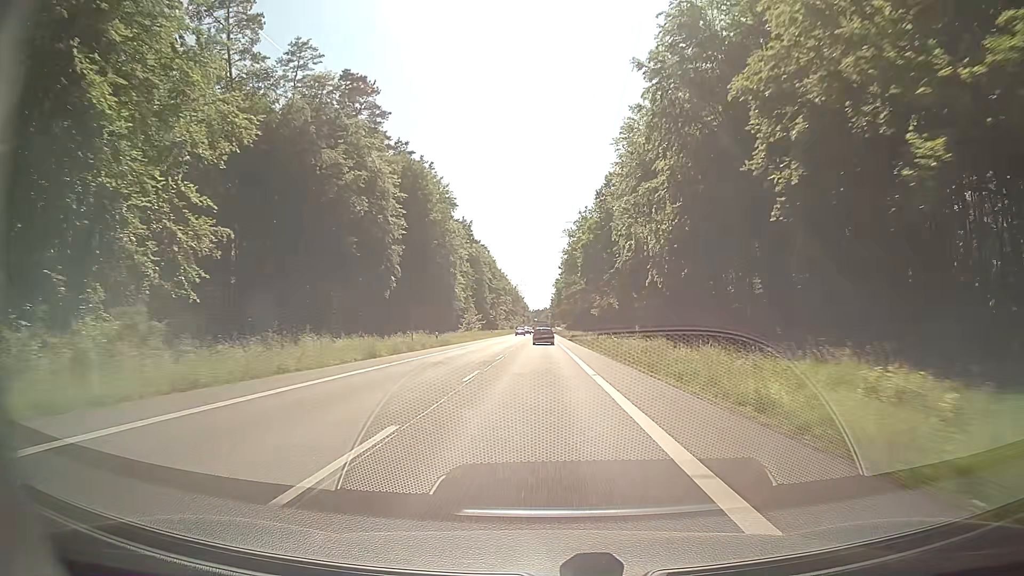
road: secondary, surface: asphalt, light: Day
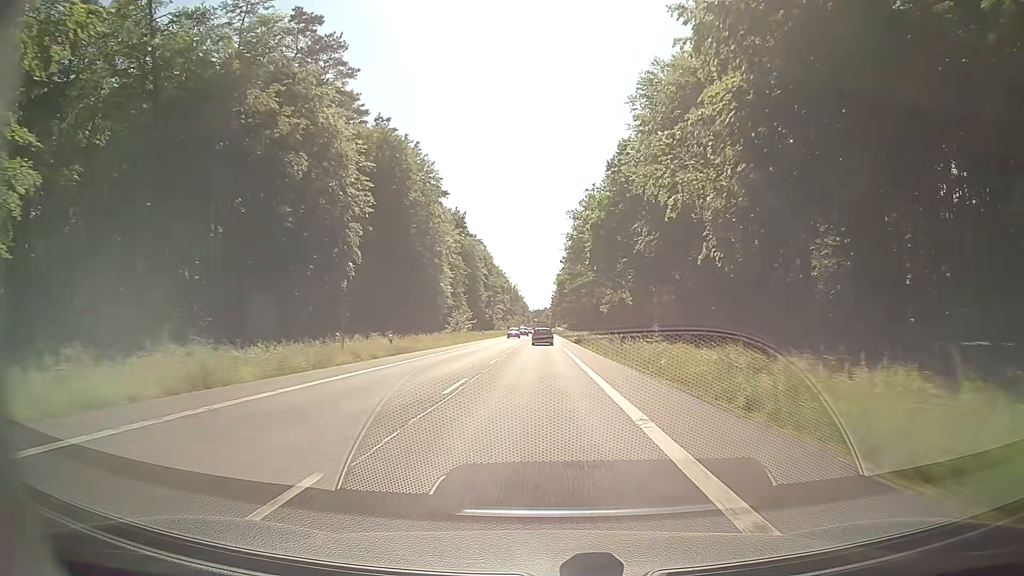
(0.0, +15.1) m; 0°
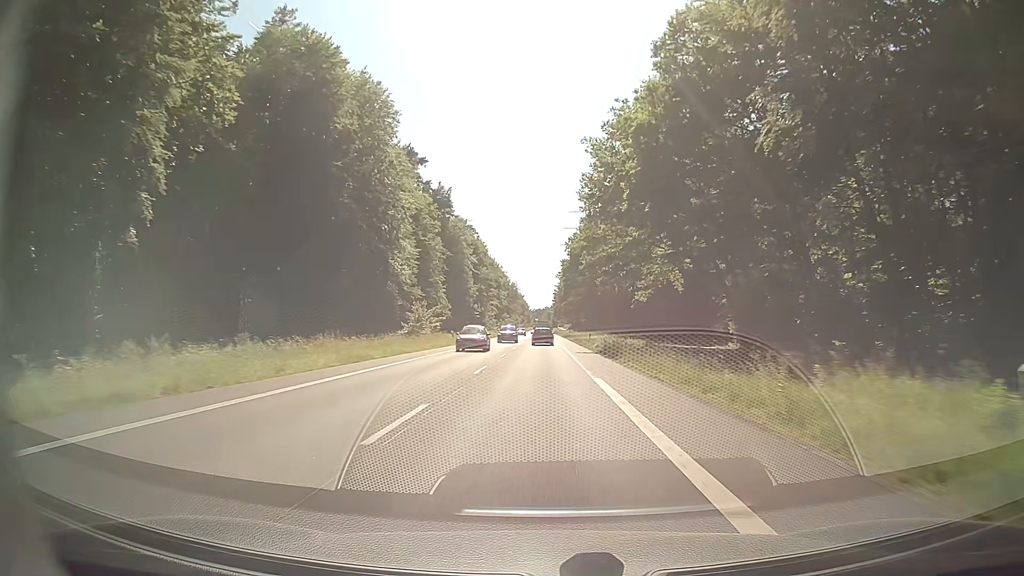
(0.0, +30.1) m; 0°
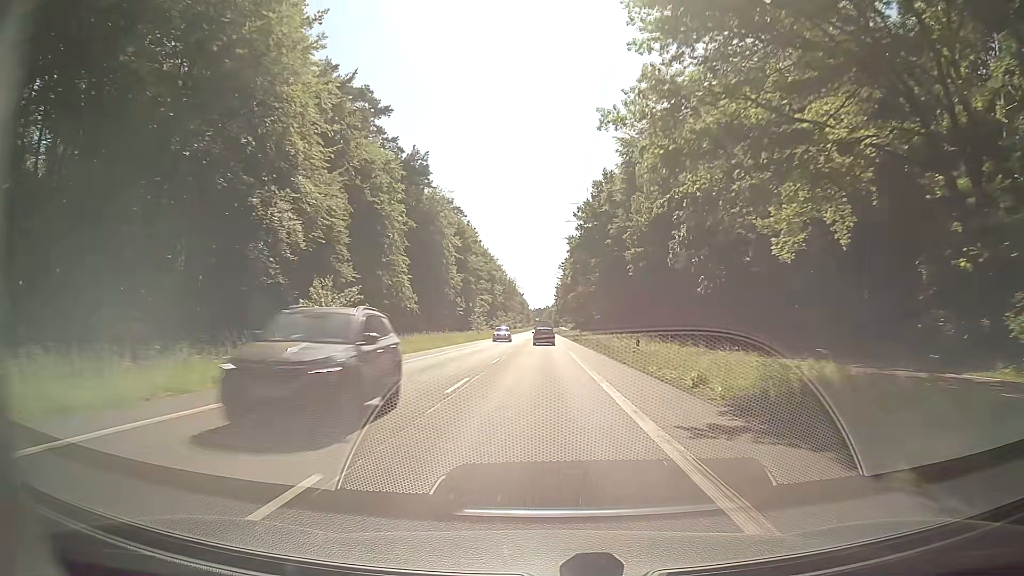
(0.0, +29.8) m; 0°
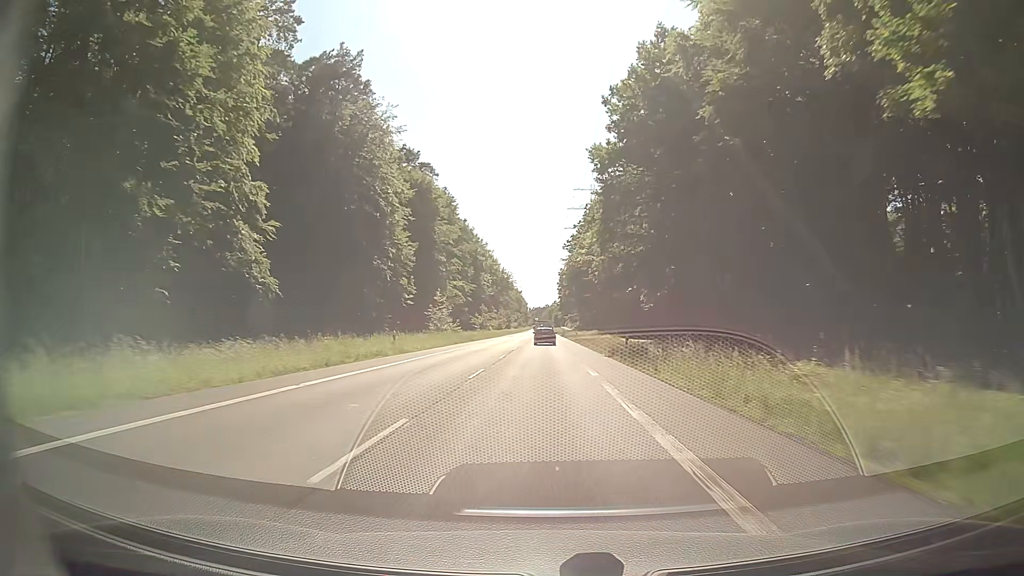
(-0.2, +44.2) m; 0°
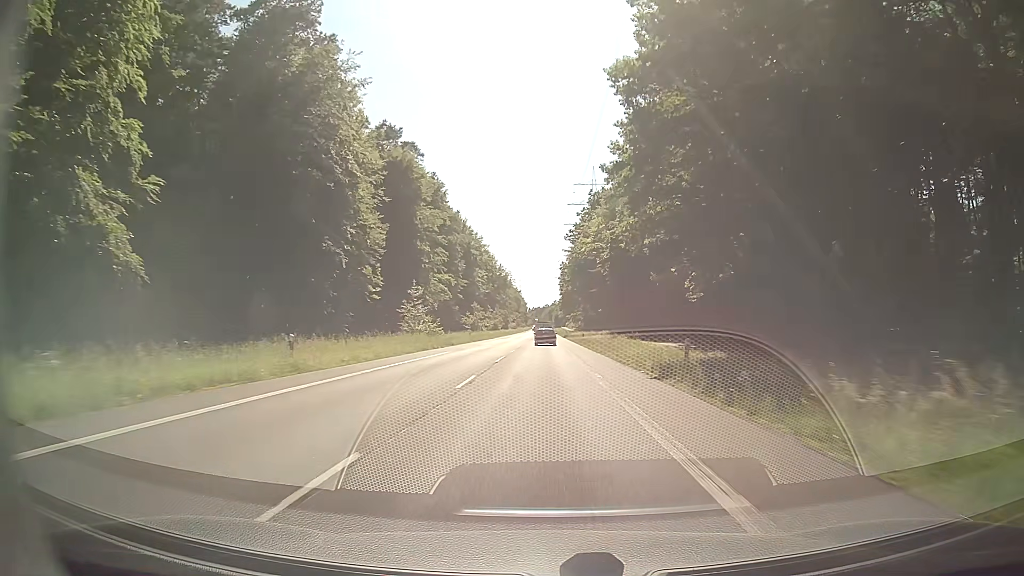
(0.0, +14.6) m; 0°
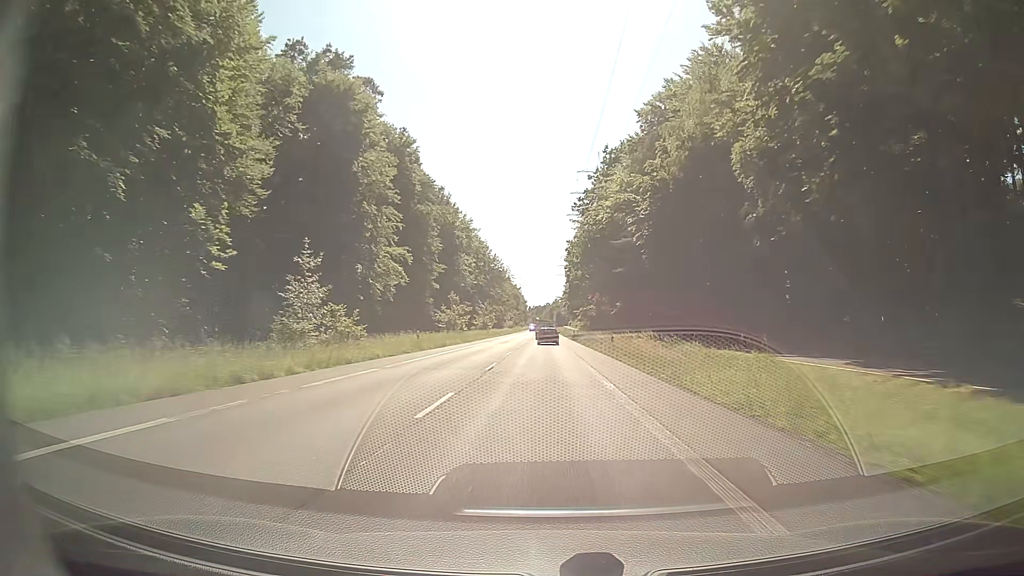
(-0.2, +29.0) m; 0°
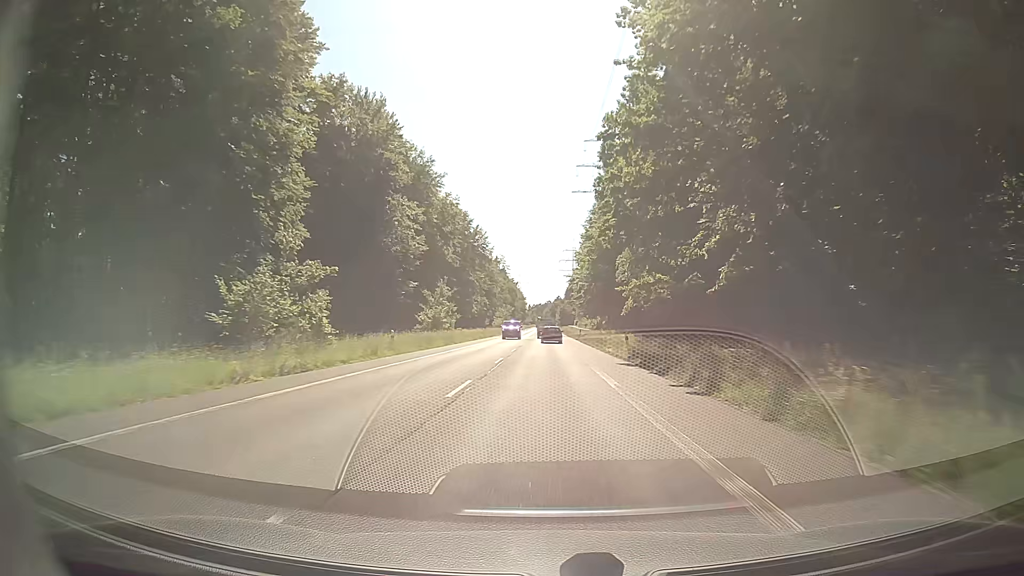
(-0.4, +57.3) m; 0°
(0, +10) (0, +20) (0, +30) (0, +40) (0, +50) (0, +60) (0, +70) (0, +80) (+1, +90) (+1, +100) m
